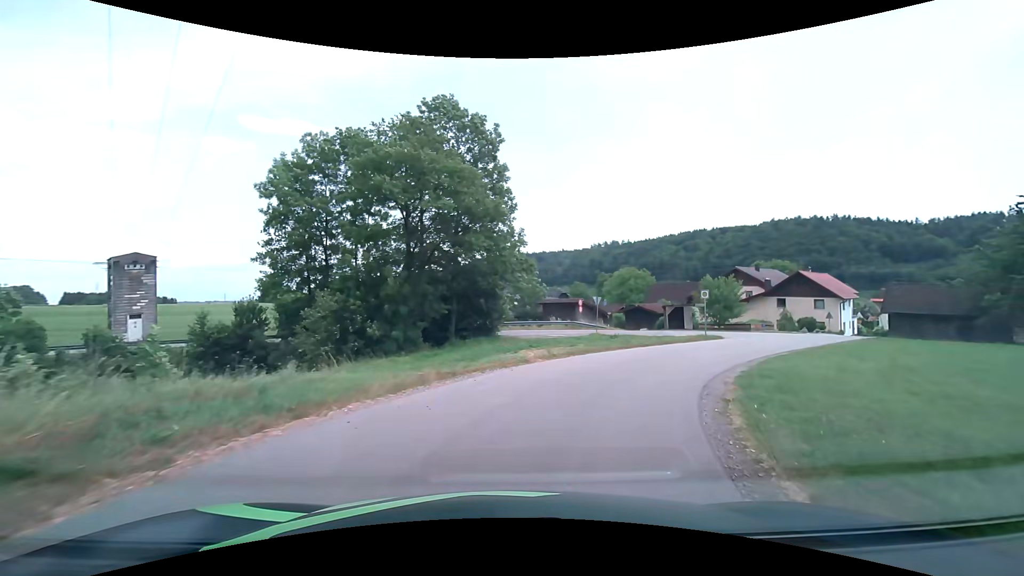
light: Day
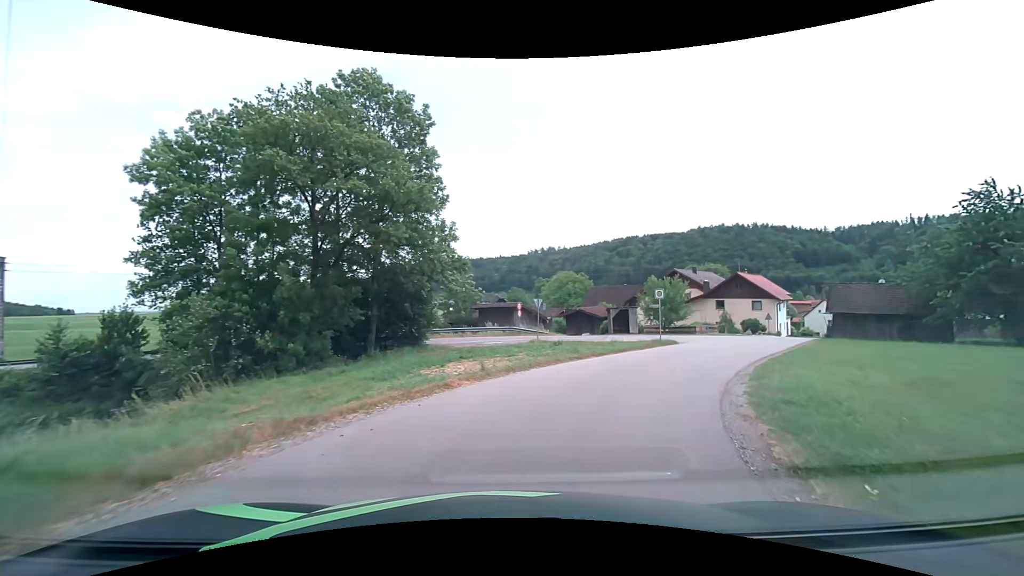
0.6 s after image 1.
(+0.3, +4.4) m; +7°
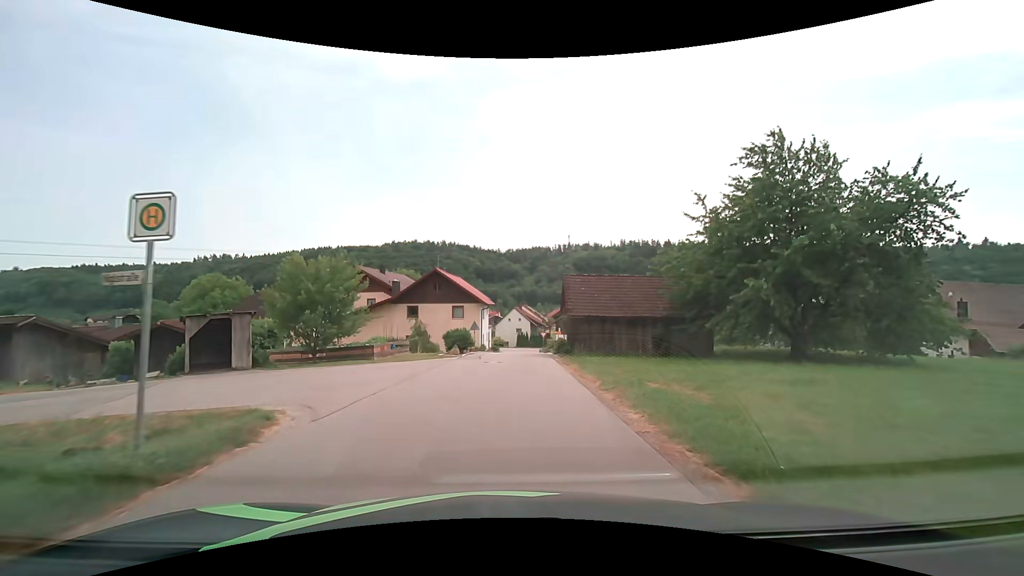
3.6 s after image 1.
(+6.9, +19.3) m; +35°
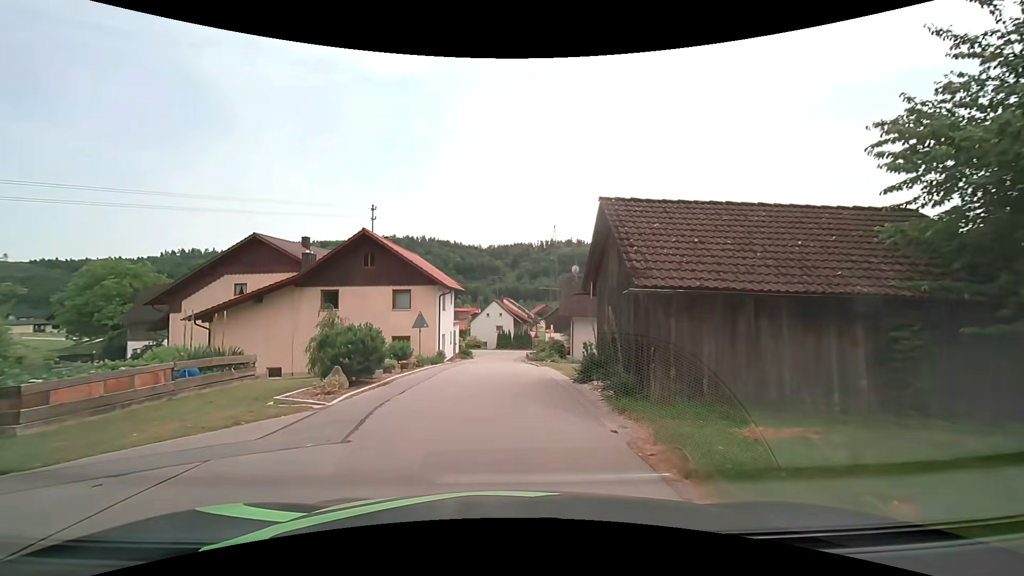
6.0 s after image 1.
(+0.4, +16.9) m; +2°
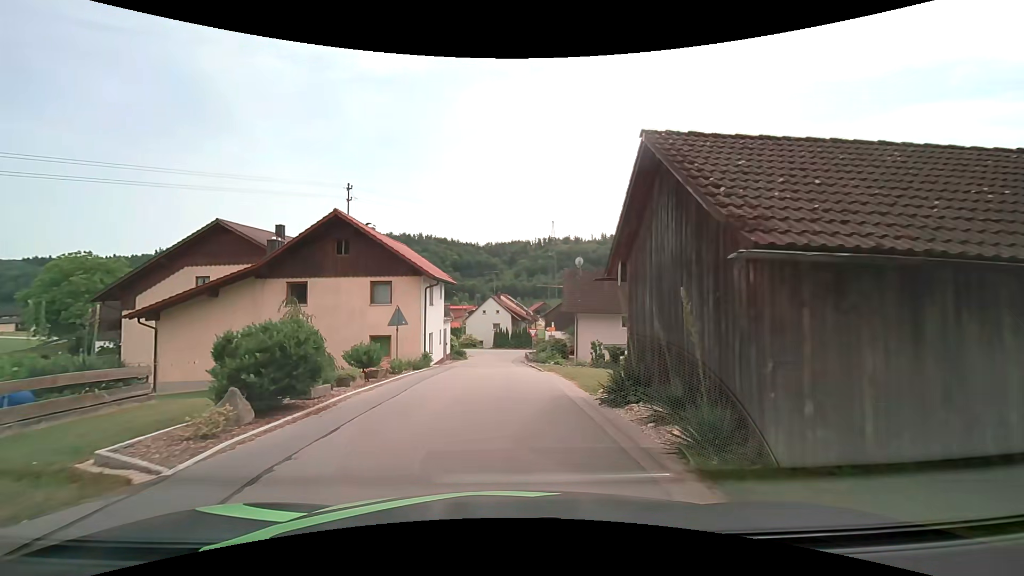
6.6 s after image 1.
(0.0, +4.2) m; +1°
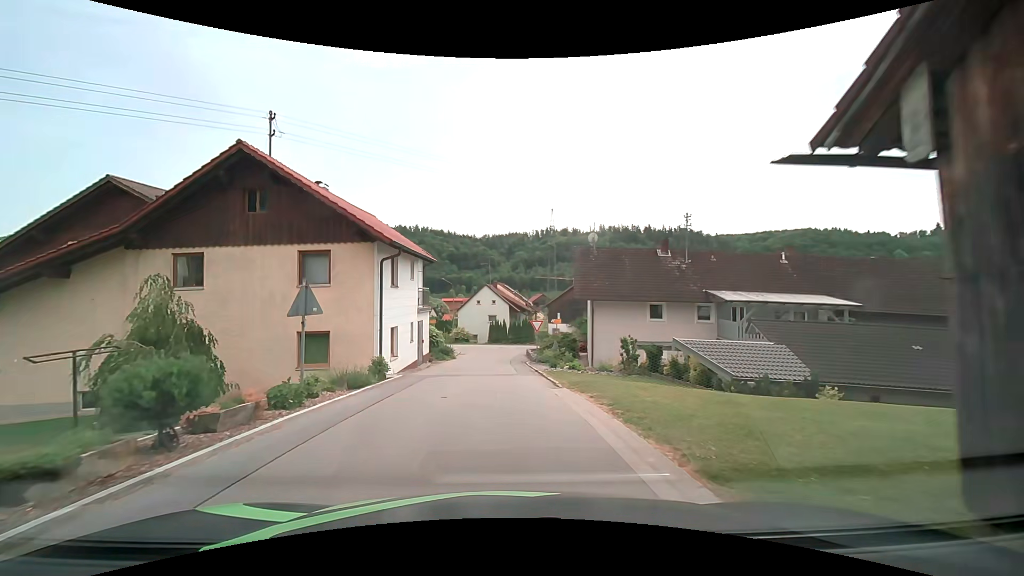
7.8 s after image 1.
(0.0, +8.3) m; 0°
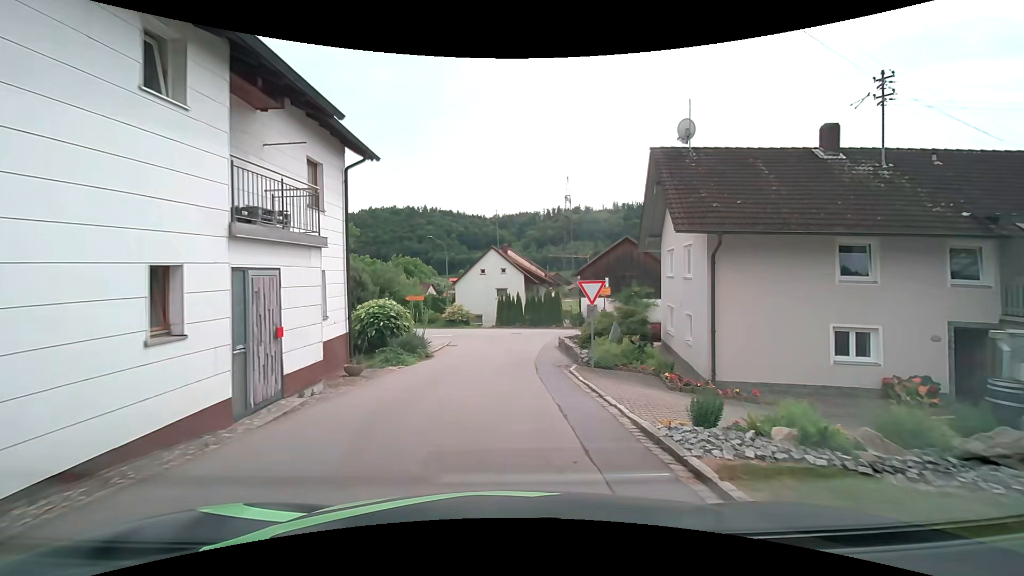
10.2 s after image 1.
(-0.2, +16.5) m; -1°
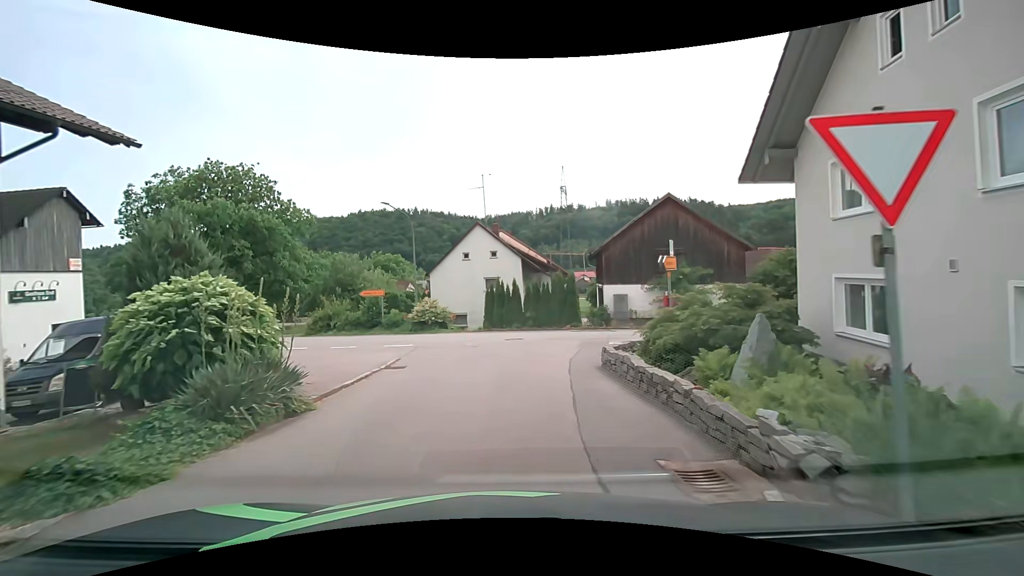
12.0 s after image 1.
(0.0, +11.7) m; 0°
